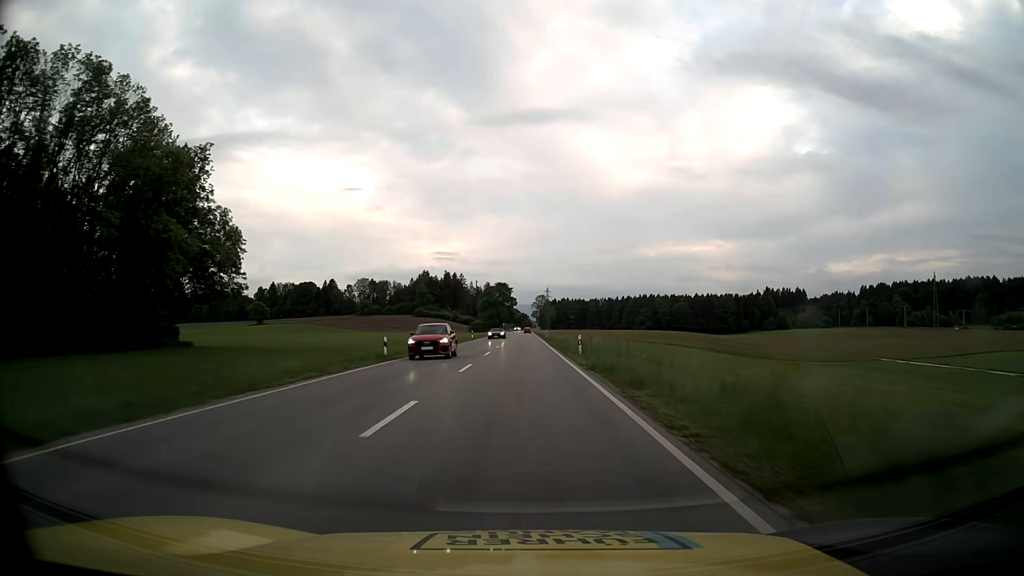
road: primary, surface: asphalt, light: Day
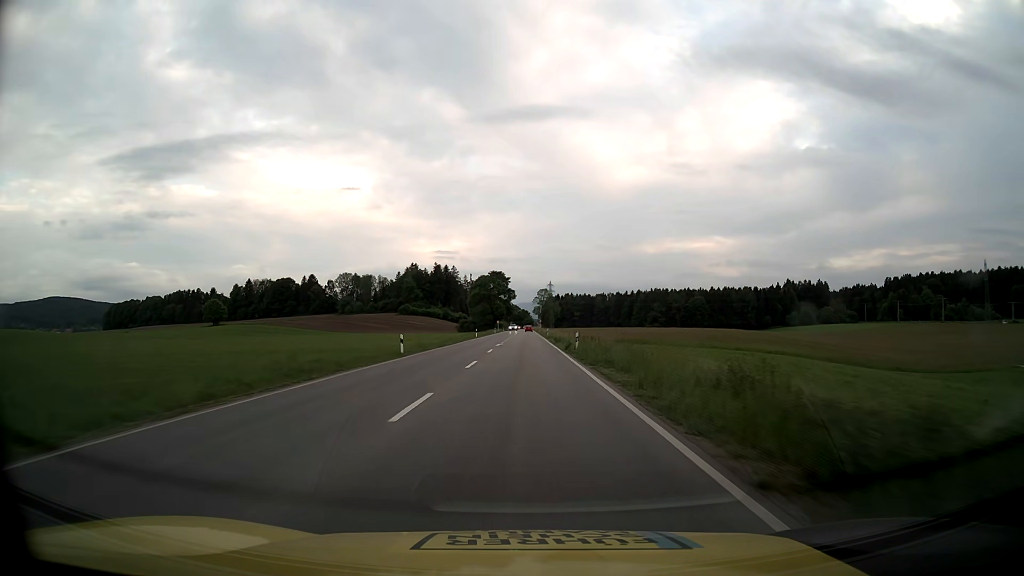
(-0.1, +46.6) m; 0°
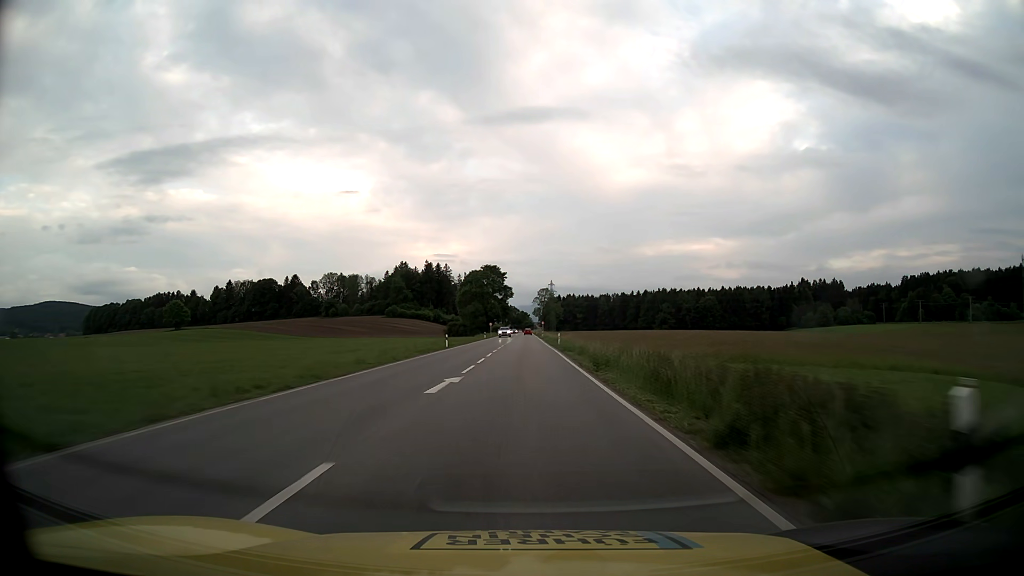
(0.0, +30.8) m; 0°
(0, +10) (0, +20) (0, +30) (0, +40) (0, +50) (0, +60) (0, +70) (0, +80) (0, +90) (0, +100) m
